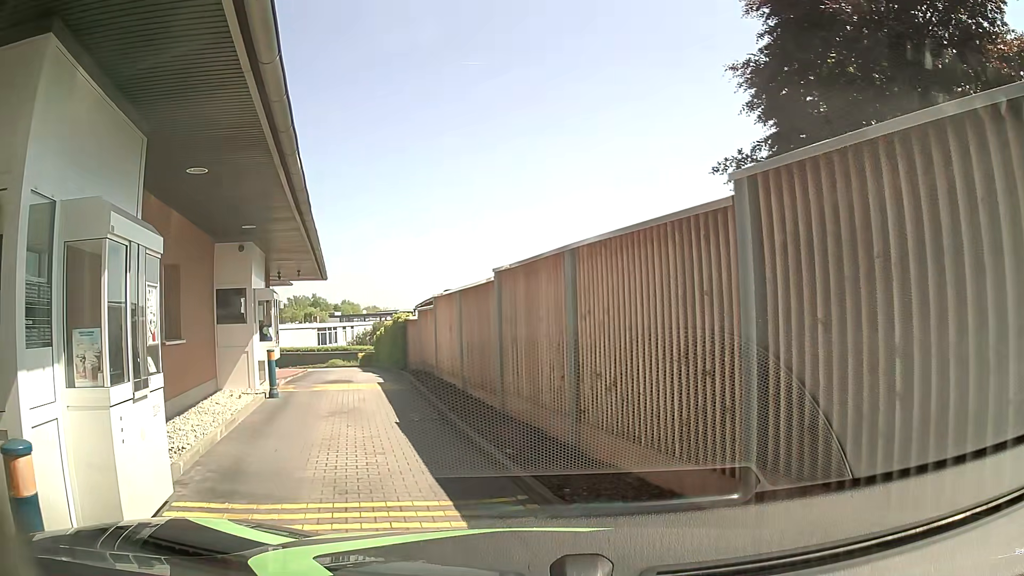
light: Day
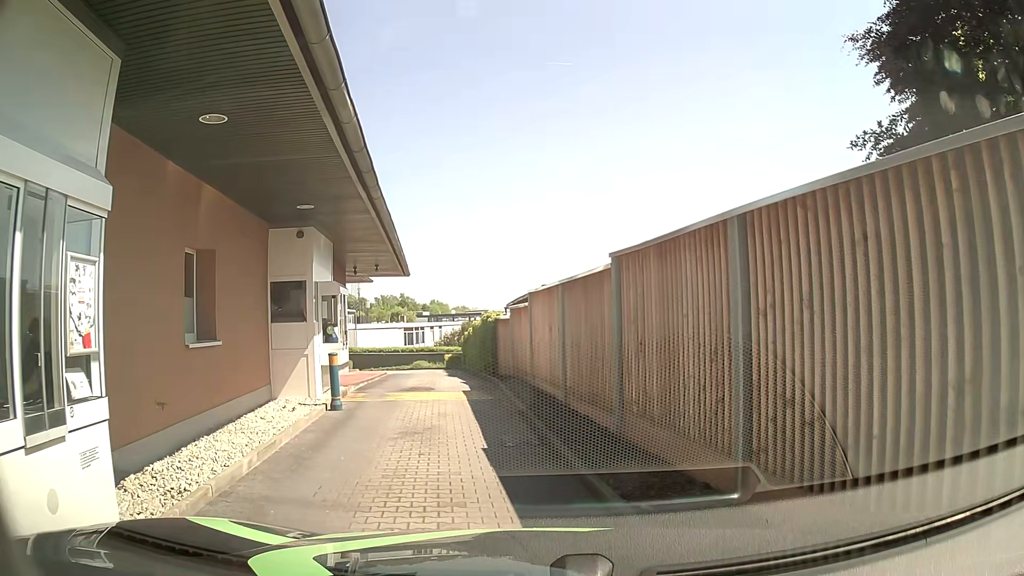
(-0.2, +2.1) m; -8°
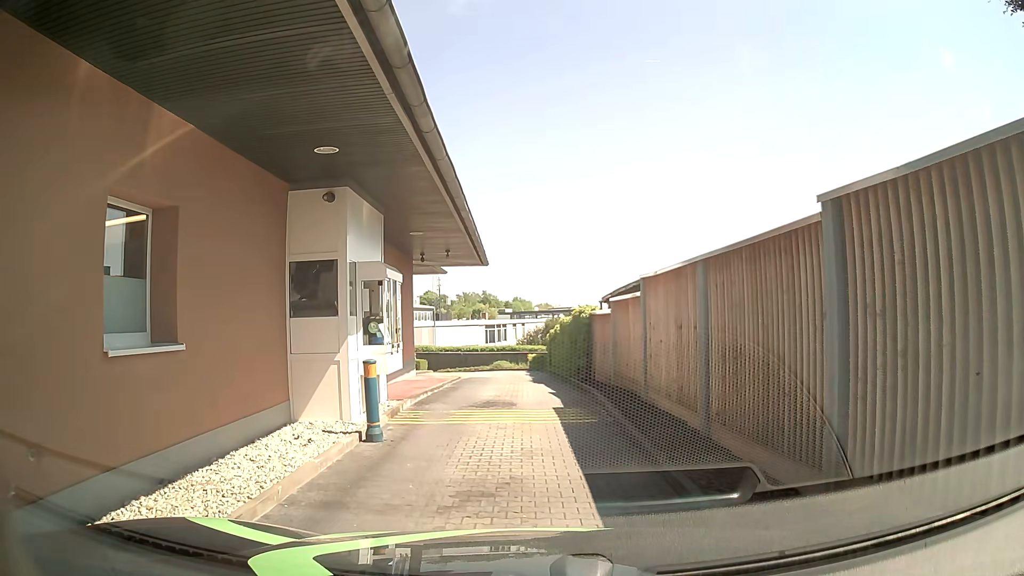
(-0.2, +3.3) m; -6°
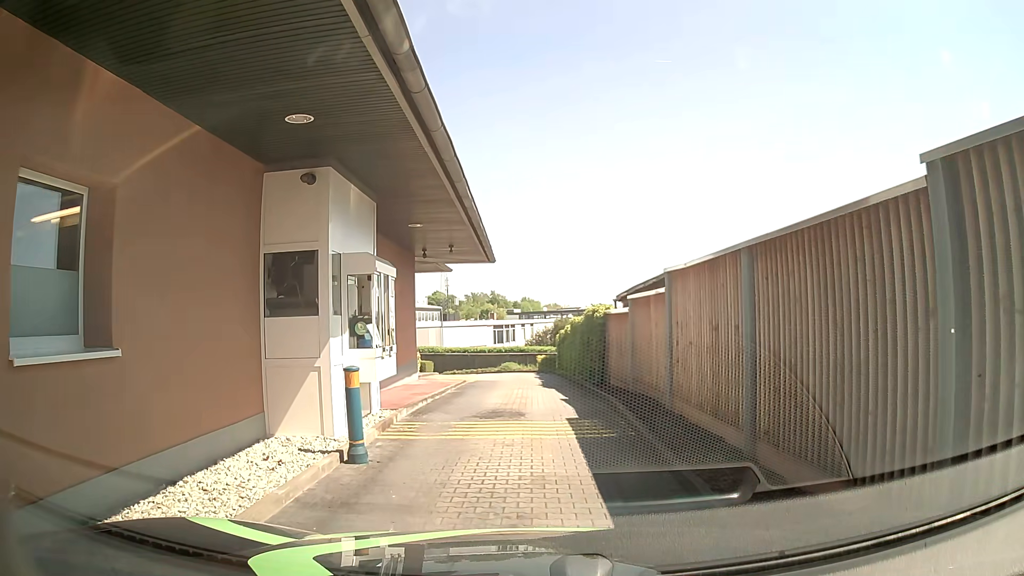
(0.0, +1.2) m; -3°
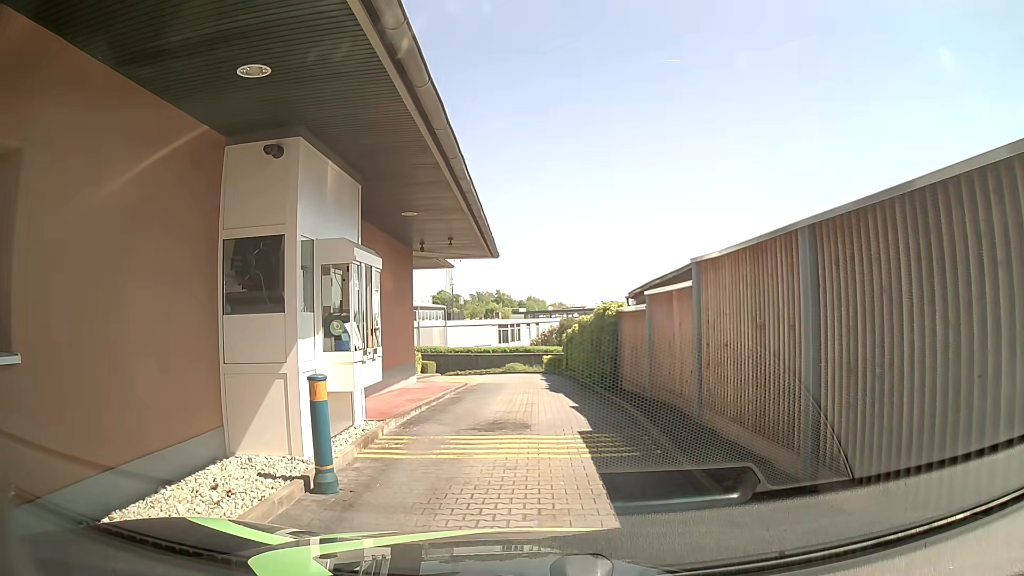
(0.0, +1.2) m; 0°
